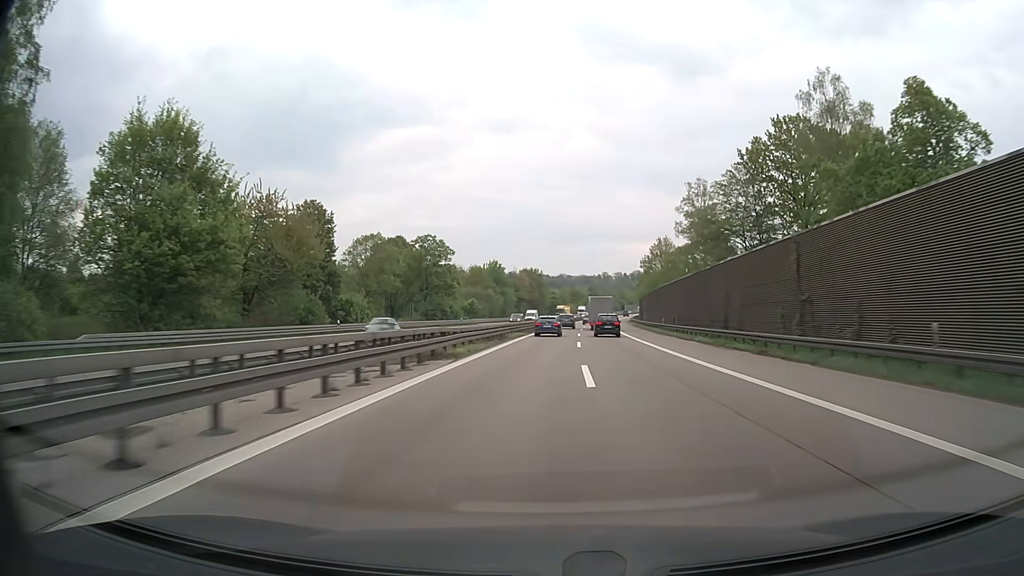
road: motorway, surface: asphalt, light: Day
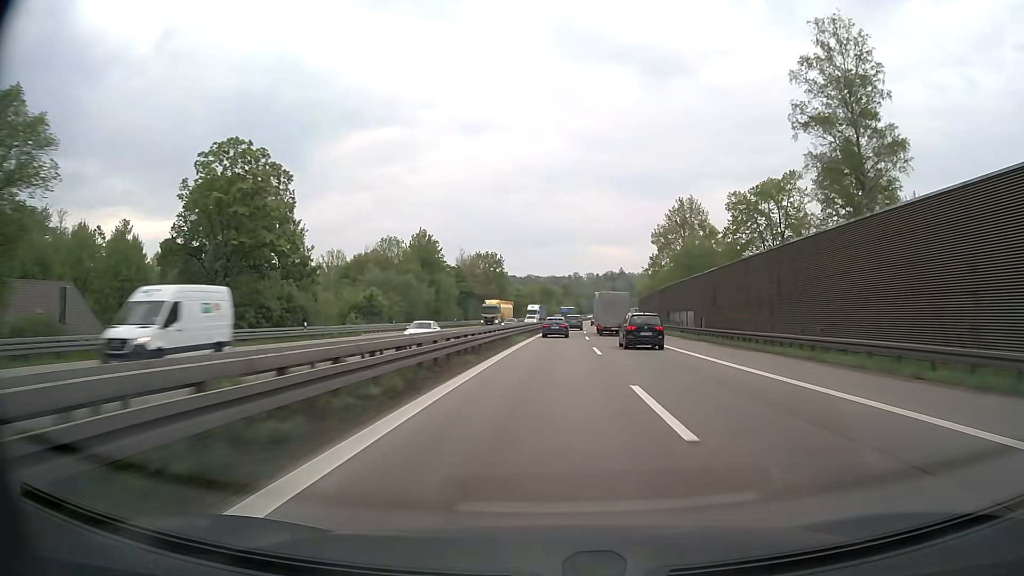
(+1.4, +59.9) m; +3°
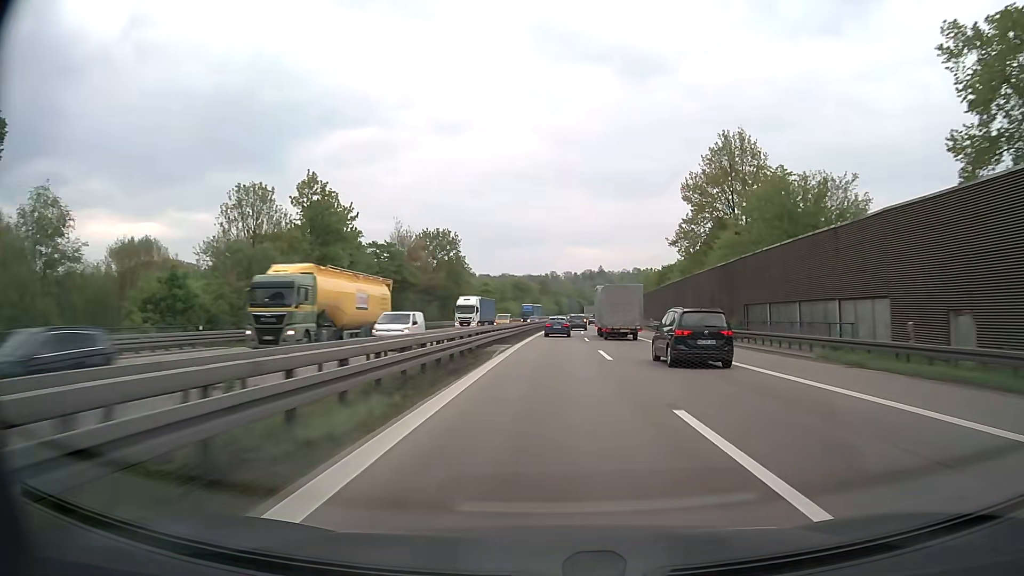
(+0.7, +40.0) m; +2°
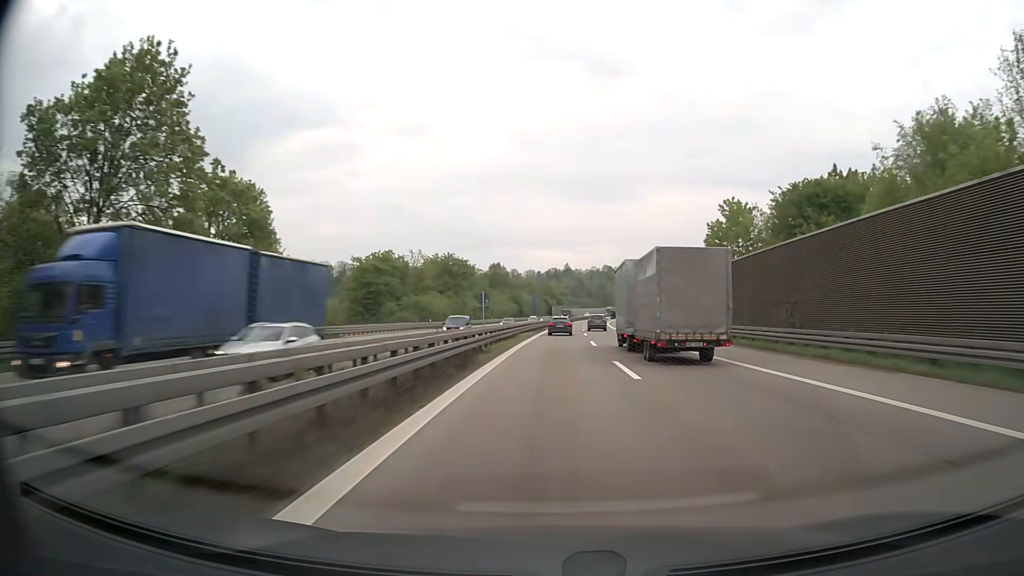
(+2.3, +79.5) m; +3°
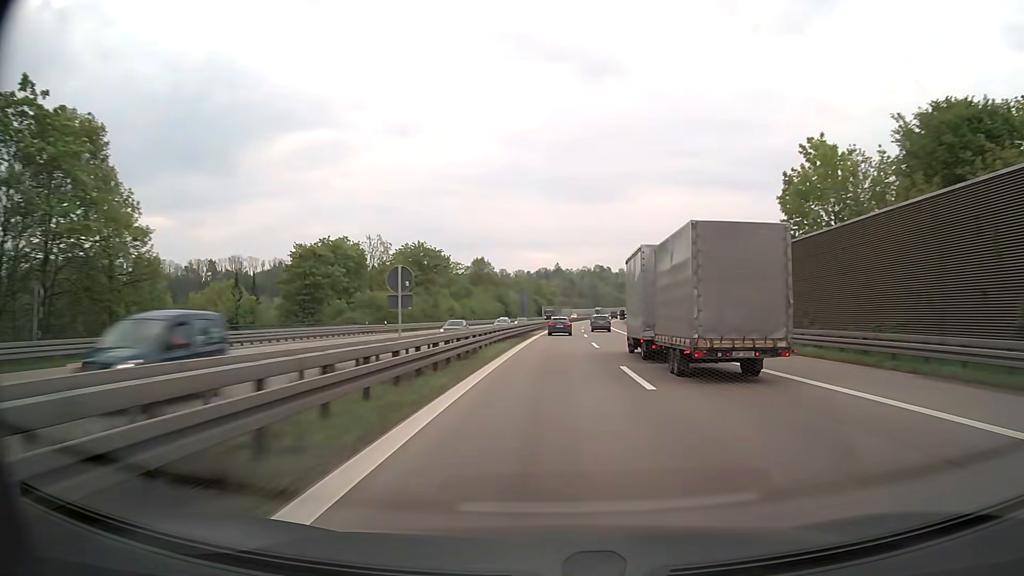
(+0.2, +19.8) m; +1°
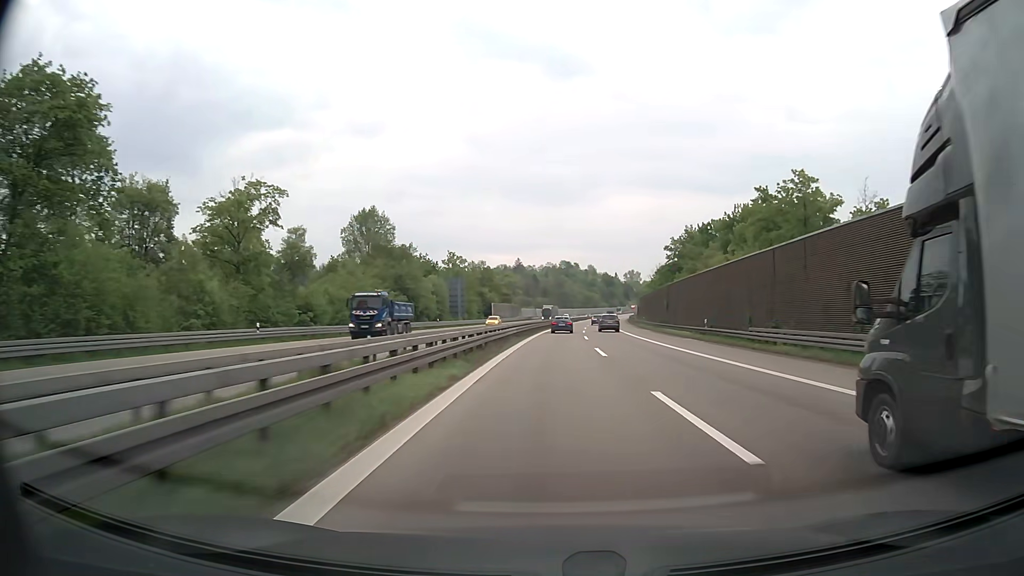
(+2.3, +79.1) m; +3°
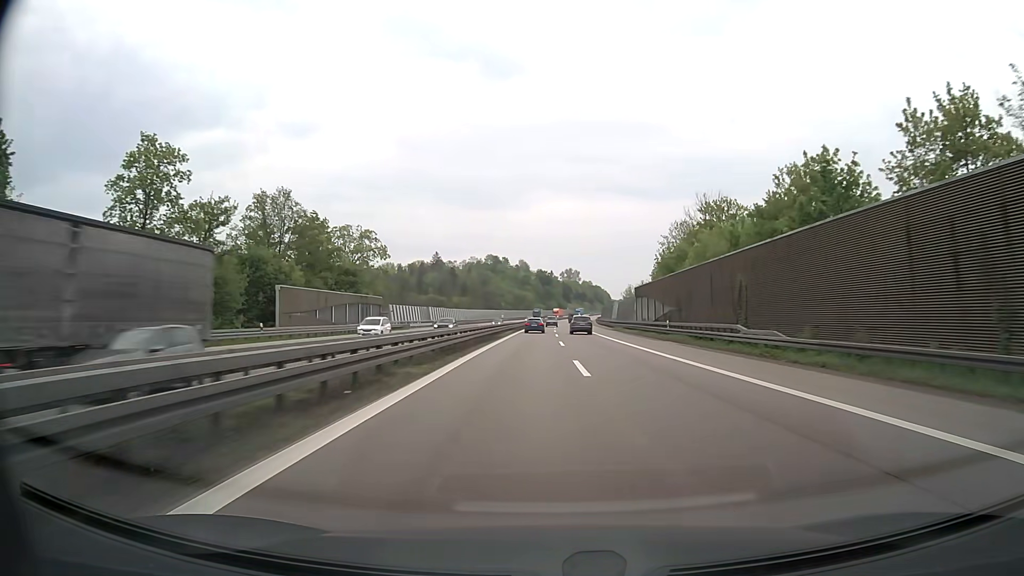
(+4.7, +98.4) m; +6°
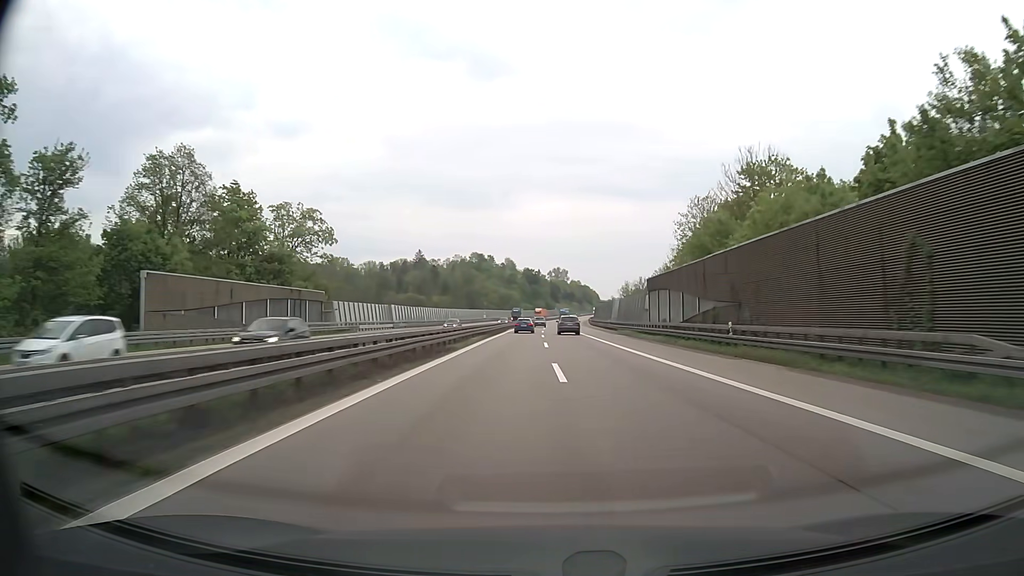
(+0.2, +19.6) m; +1°
(0, +10) (0, +20) (0, +30) (+1, +40) (+1, +50) (+1, +60) (+1, +70) (+2, +80) (+2, +90) (+2, +100) m
